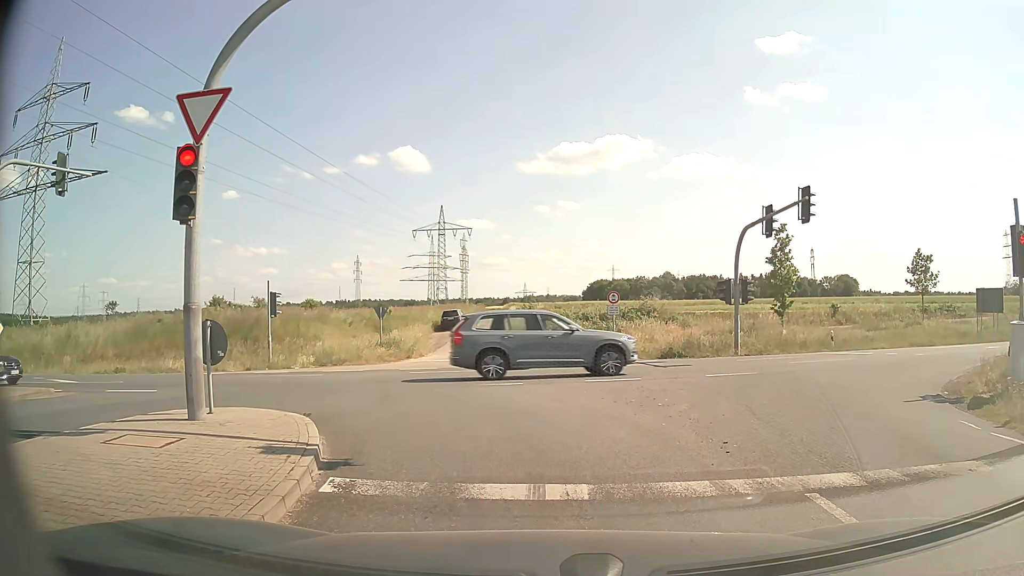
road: secondary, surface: asphalt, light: Day
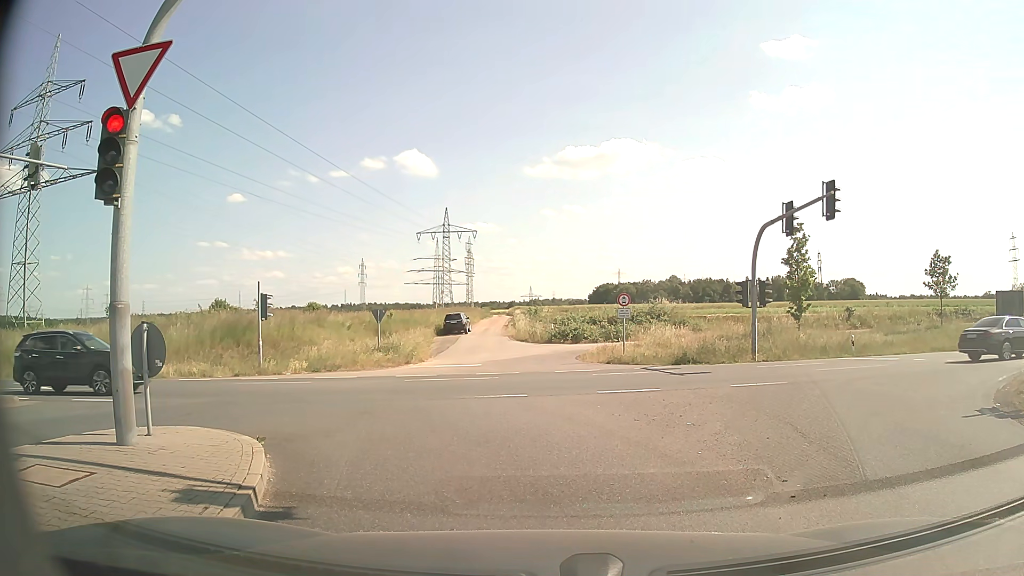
(0.0, +1.7) m; 0°
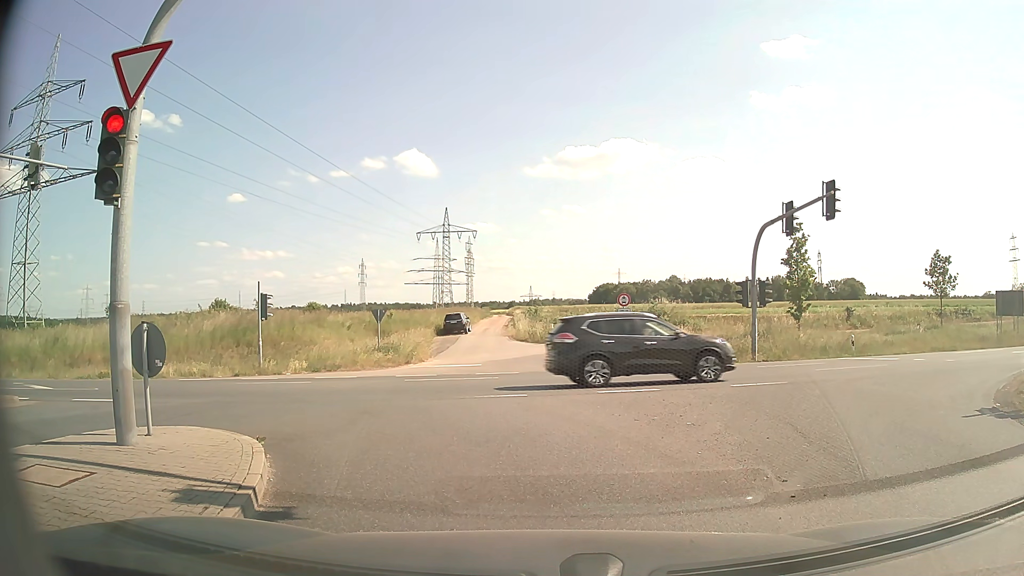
(0.0, 0.0) m; 0°
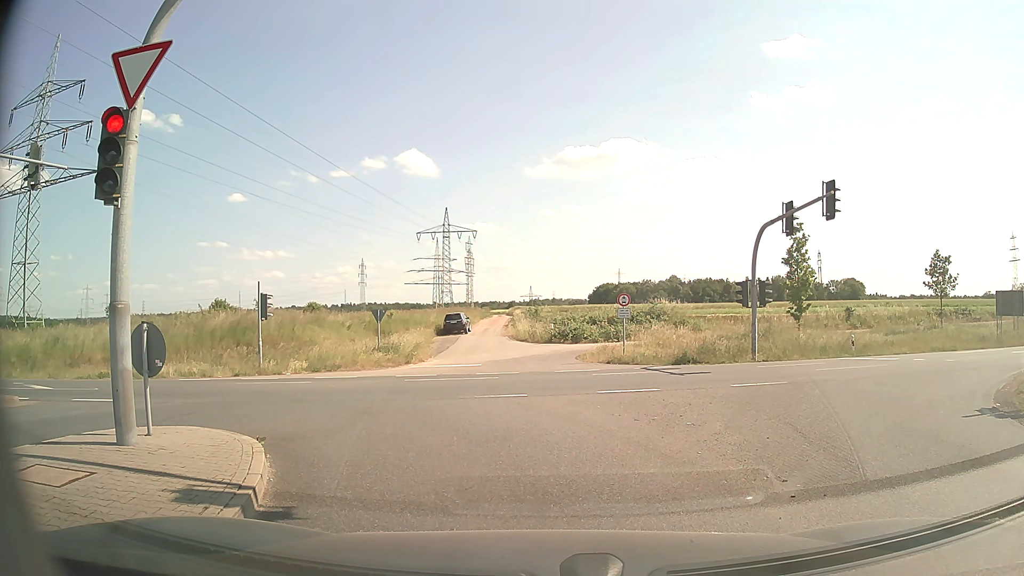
(0.0, 0.0) m; 0°
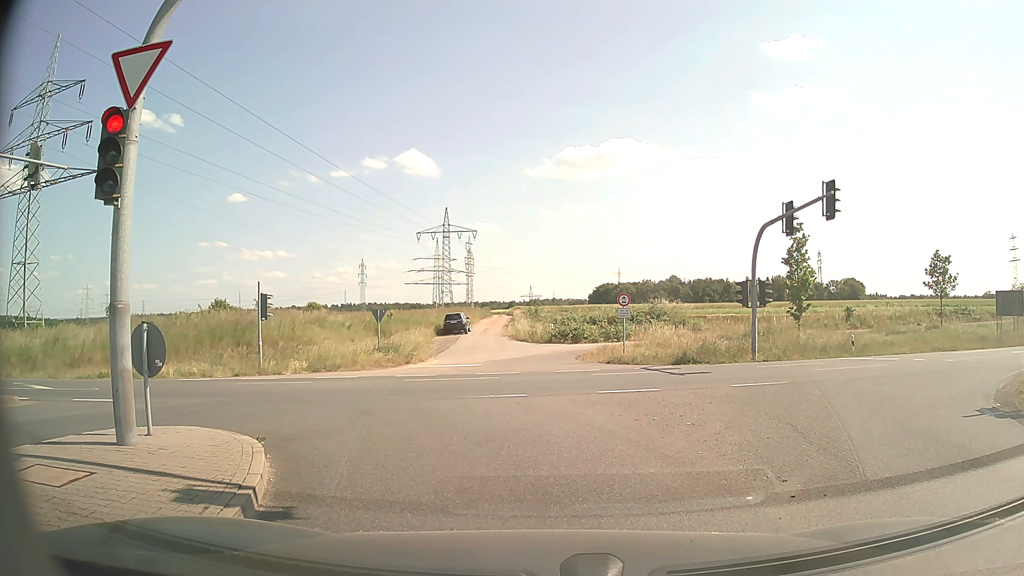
(0.0, 0.0) m; 0°
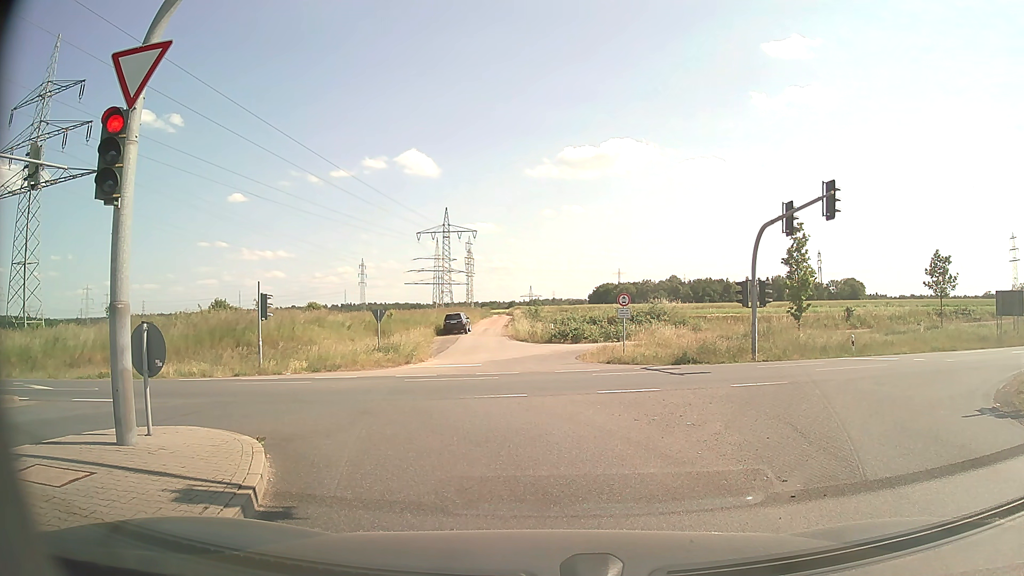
(0.0, 0.0) m; 0°
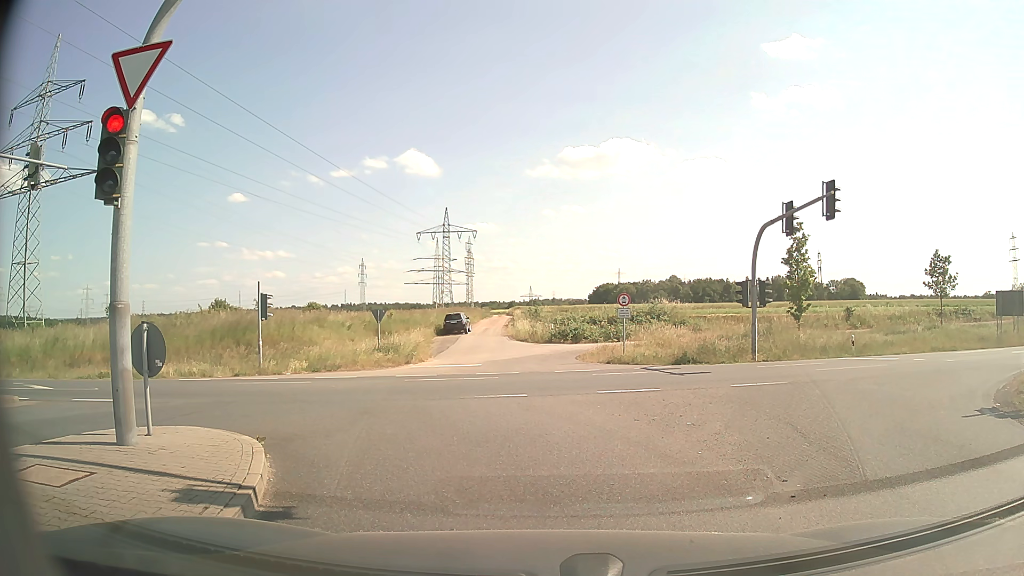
(0.0, 0.0) m; 0°
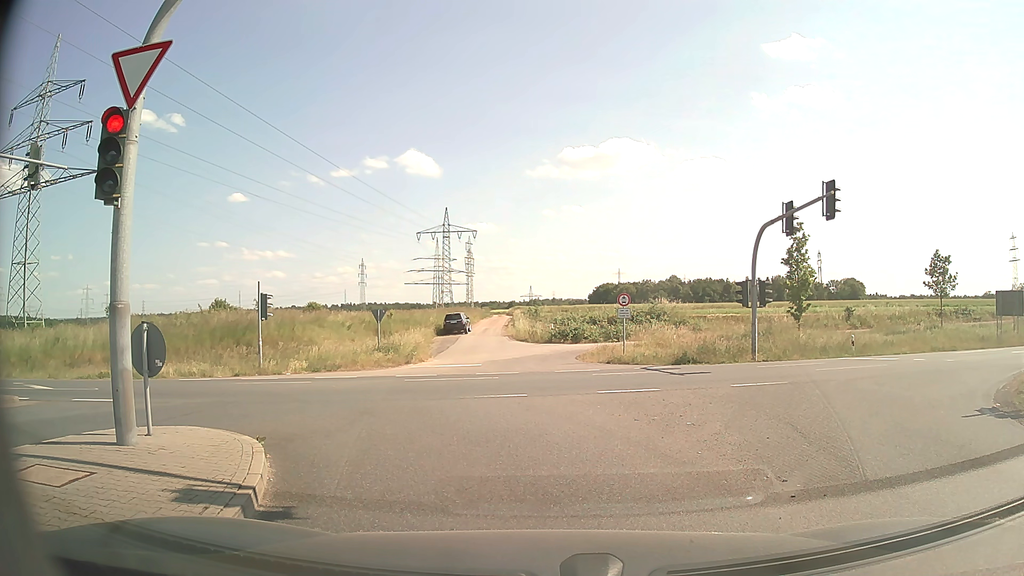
(0.0, 0.0) m; 0°
(-1, +10) (-7, +18) (-16, +22) (-25, +22) (-35, +20) (-45, +19) (-55, +17) (-65, +15) (-75, +14) (-85, +13) m
